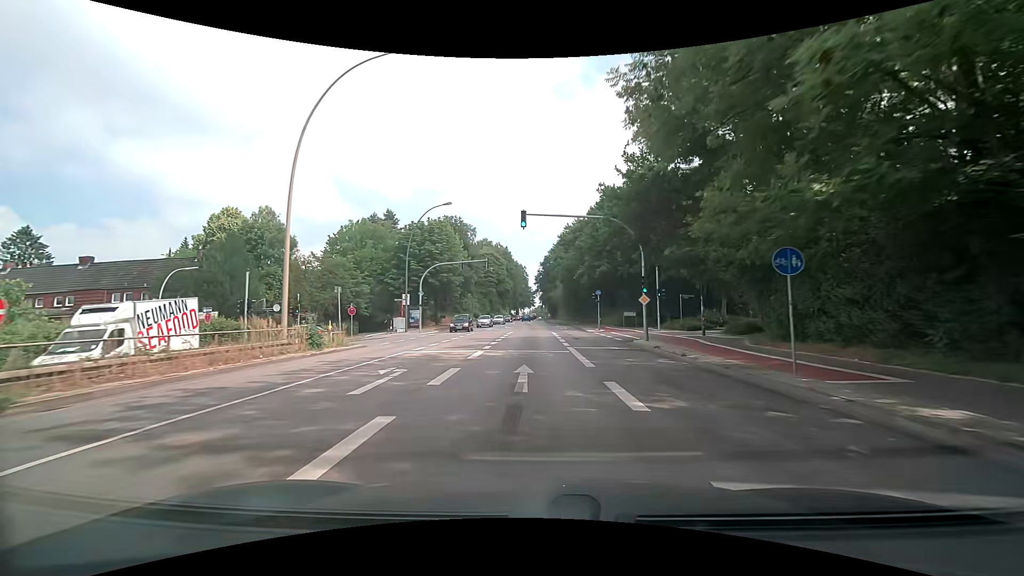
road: secondary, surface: asphalt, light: Day
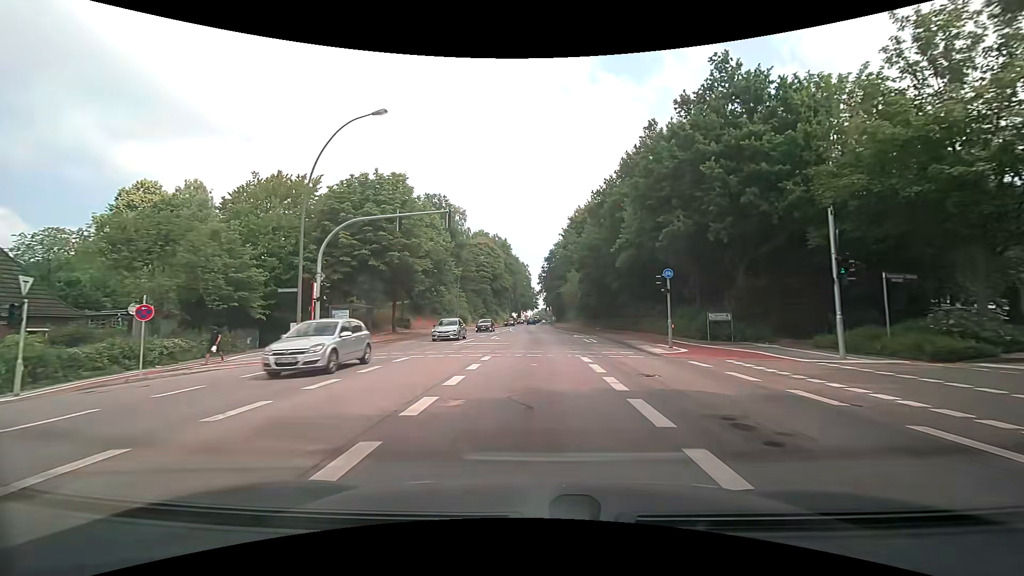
(0.0, +22.3) m; 0°
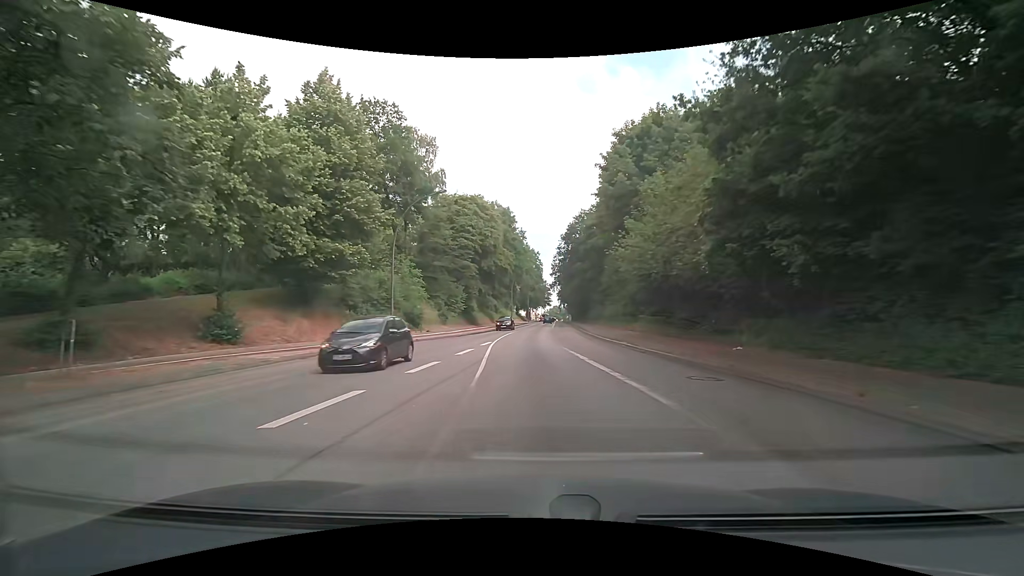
(-0.4, +37.3) m; -1°
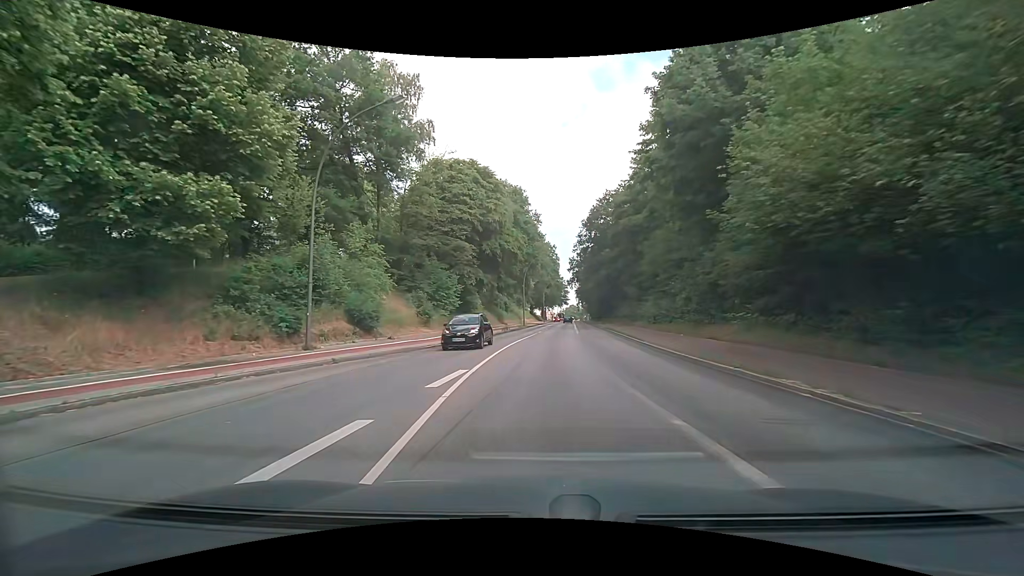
(-0.3, +15.0) m; -2°
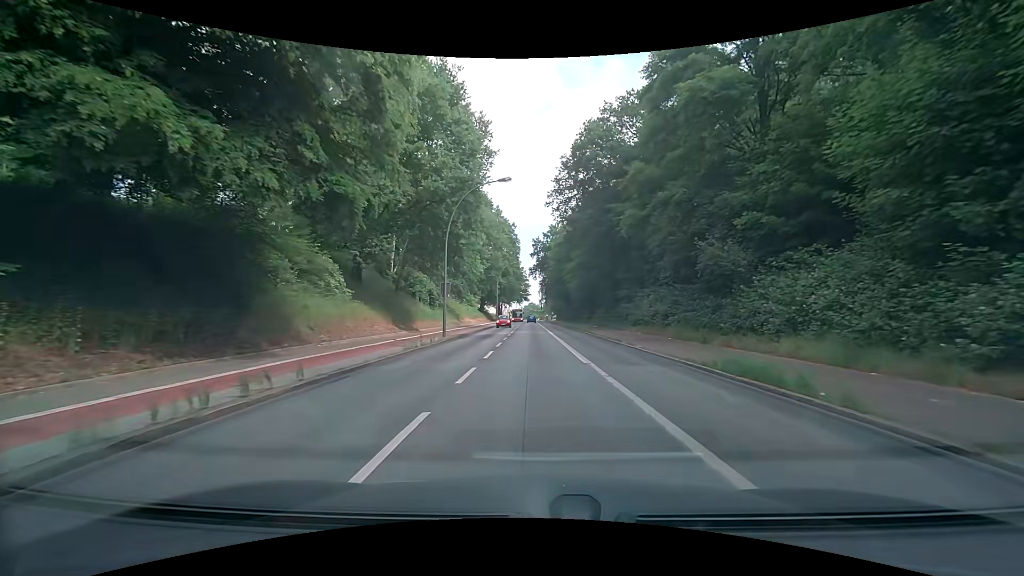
(+1.1, +37.6) m; +4°
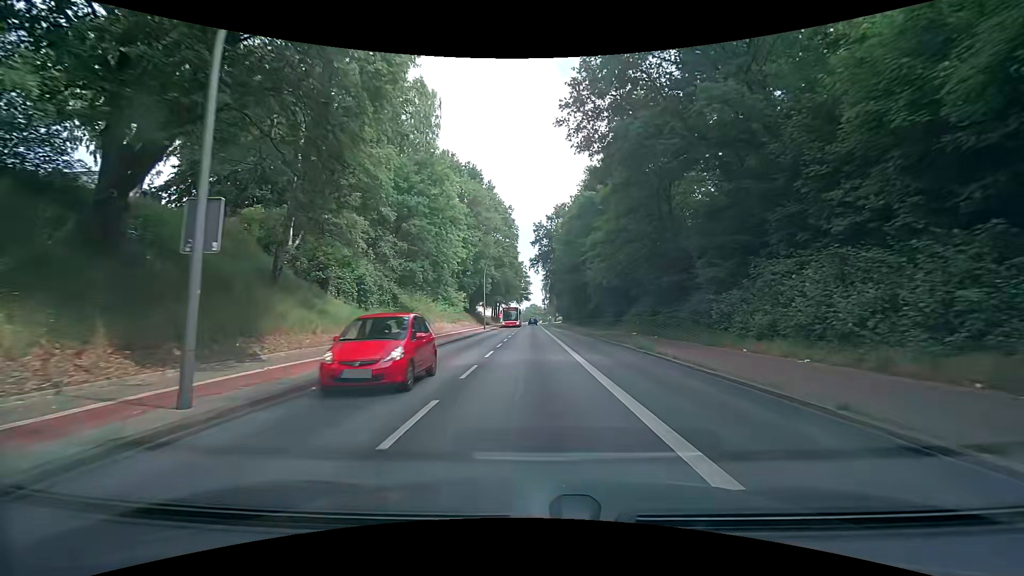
(0.0, +22.7) m; 0°
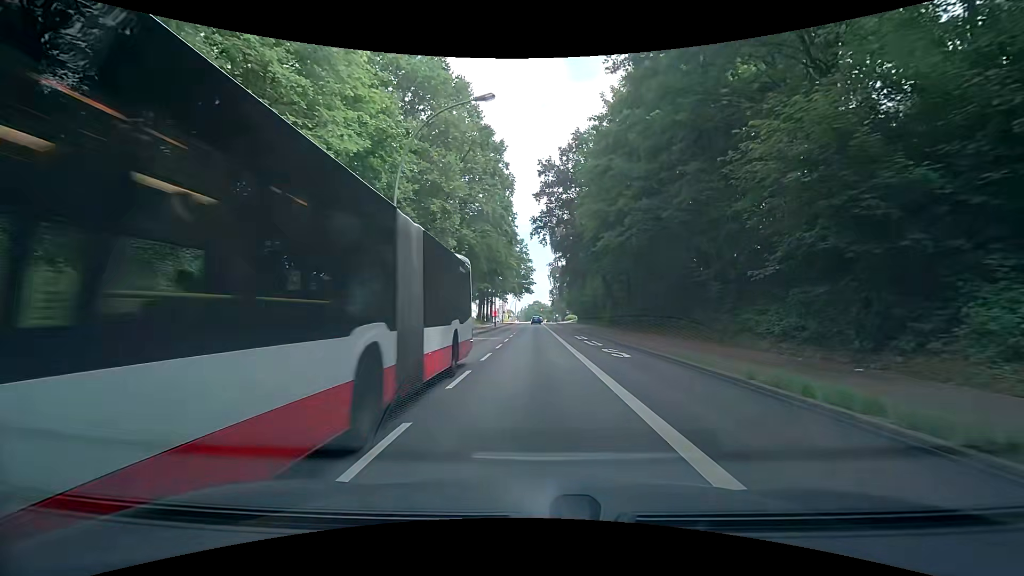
(-0.1, +38.0) m; -1°
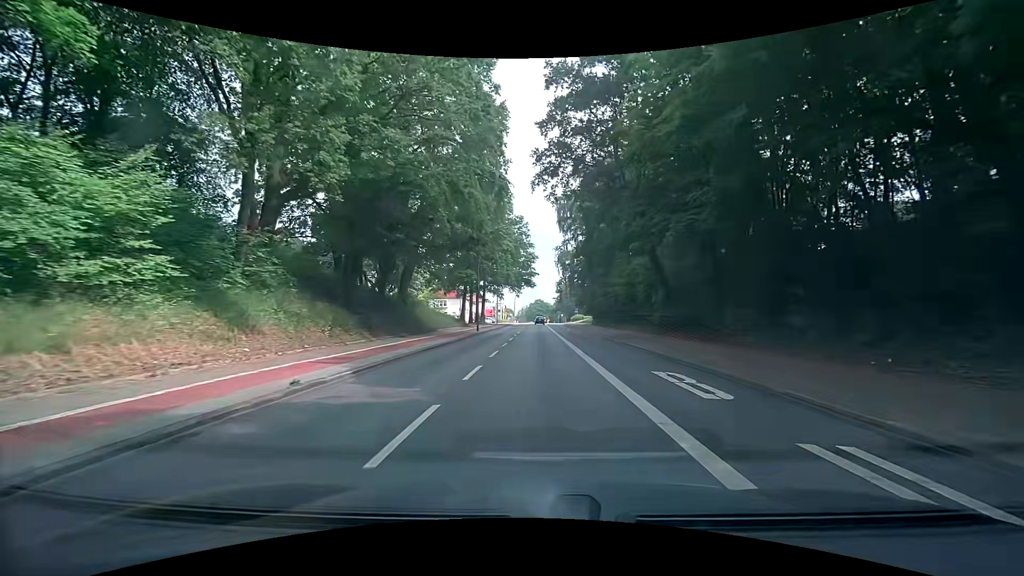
(+0.3, +22.9) m; +2°
